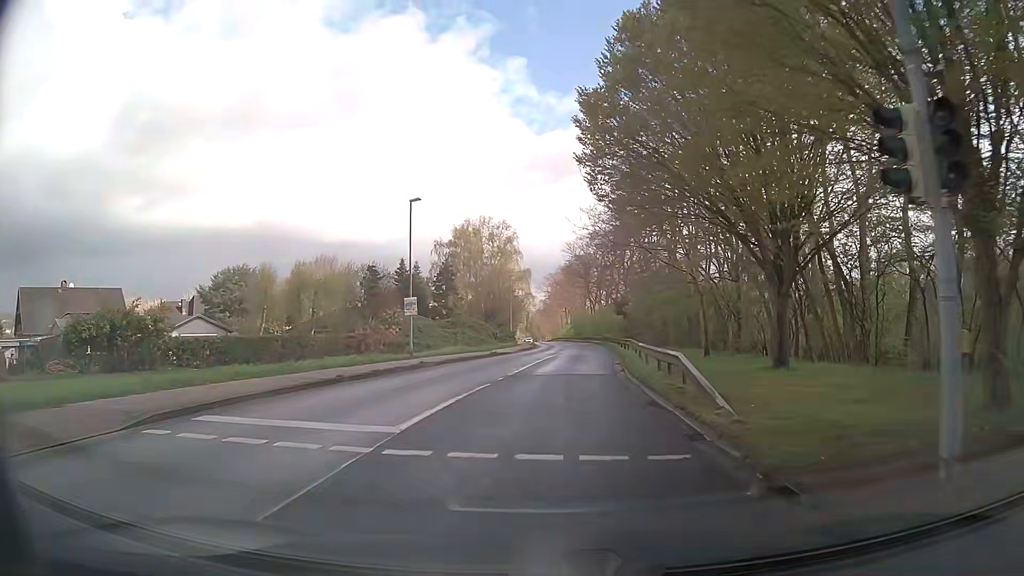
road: tertiary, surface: asphalt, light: Day
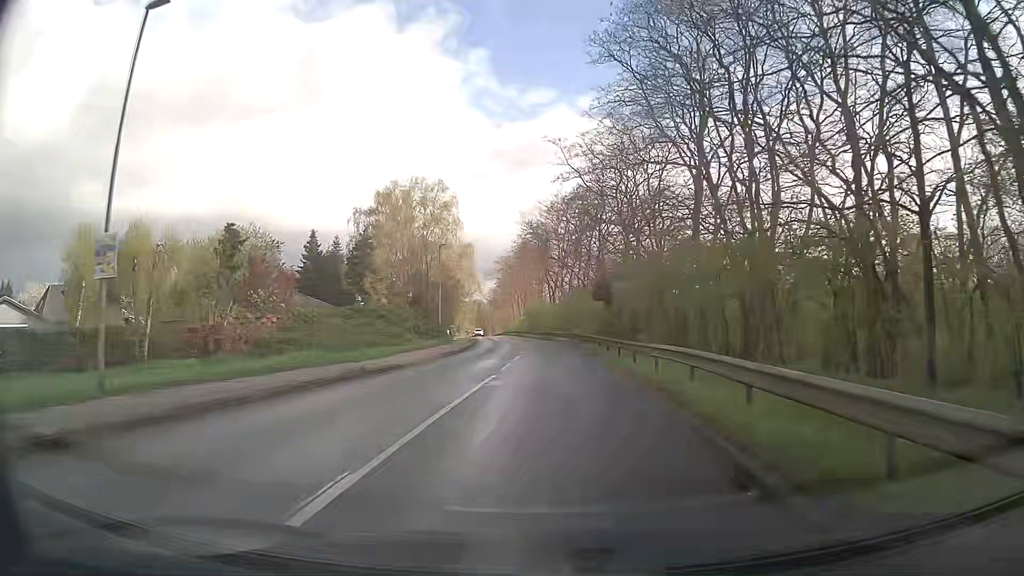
(+0.6, +21.4) m; +4°
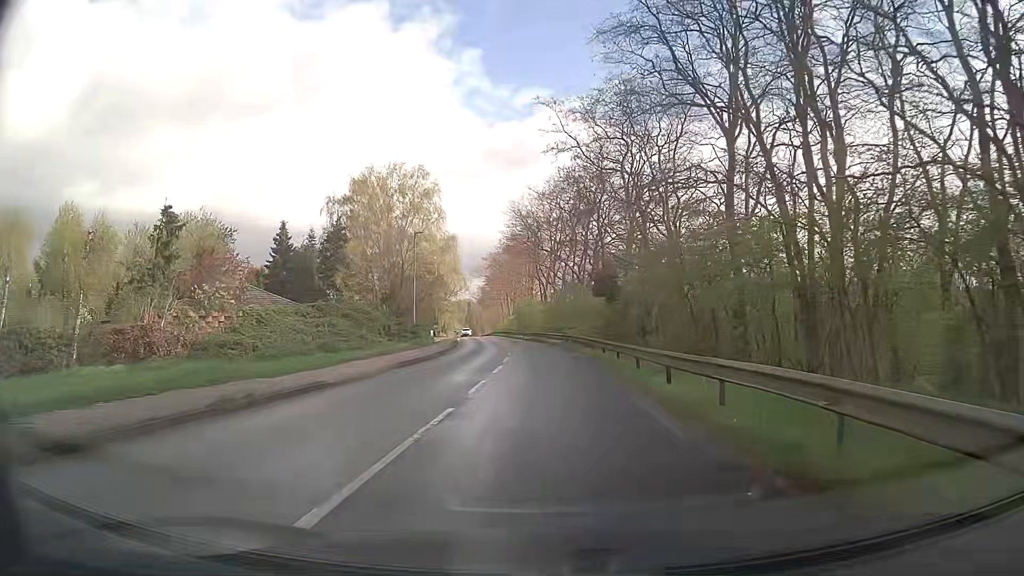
(0.0, +6.9) m; +1°
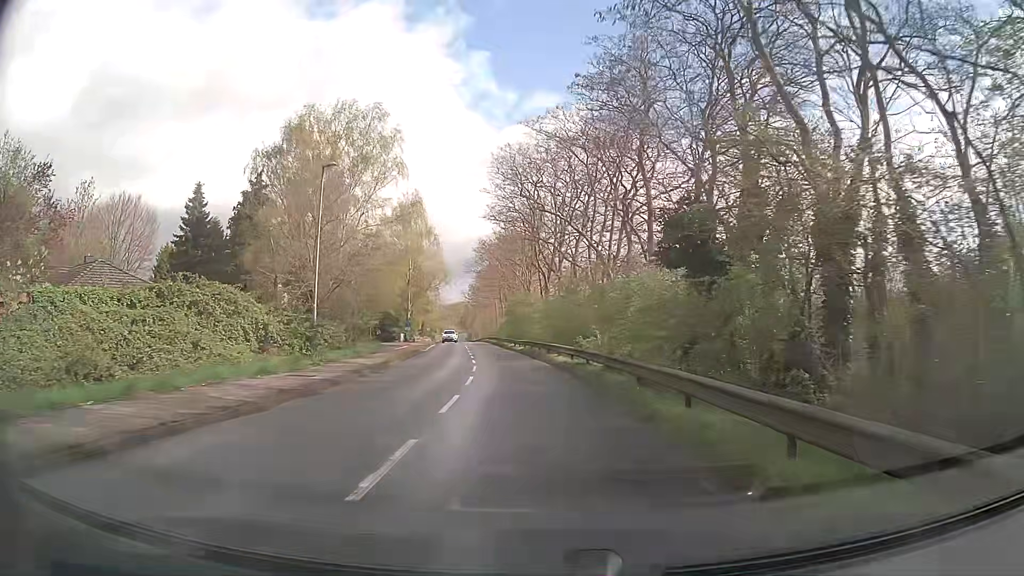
(0.0, +20.0) m; 0°
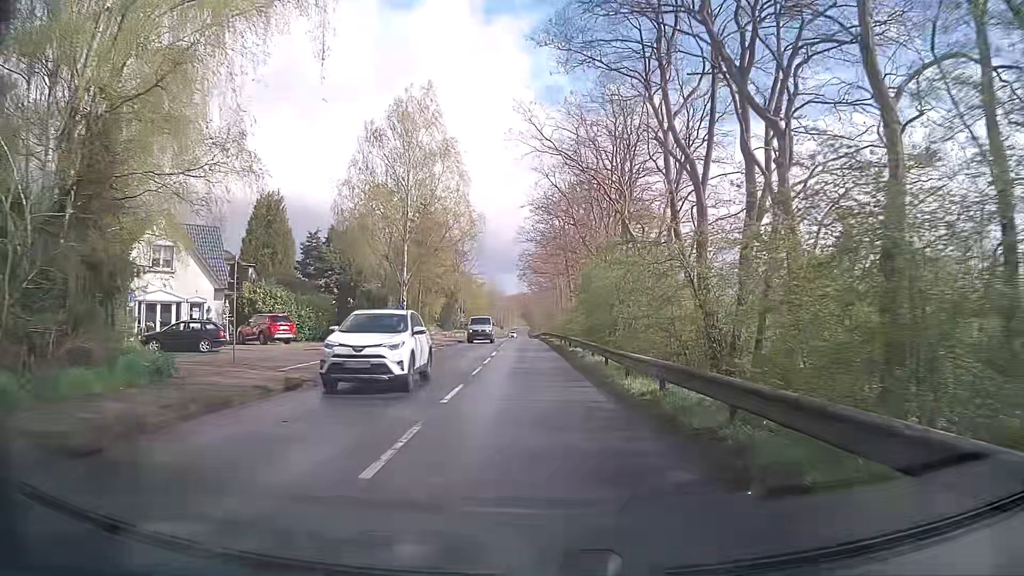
(-1.8, +34.1) m; -5°
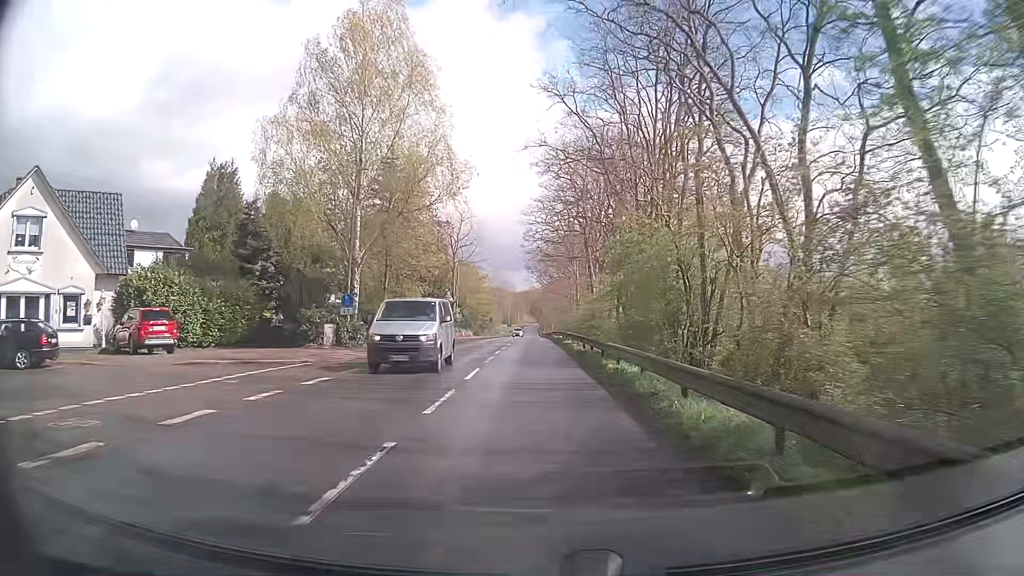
(-0.3, +13.9) m; -3°
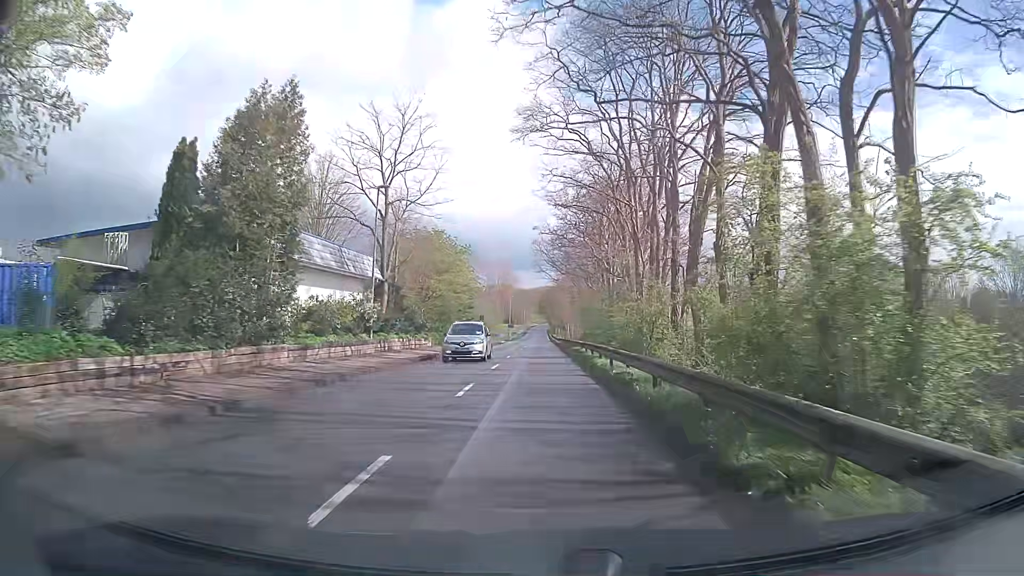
(+0.3, +37.4) m; +1°
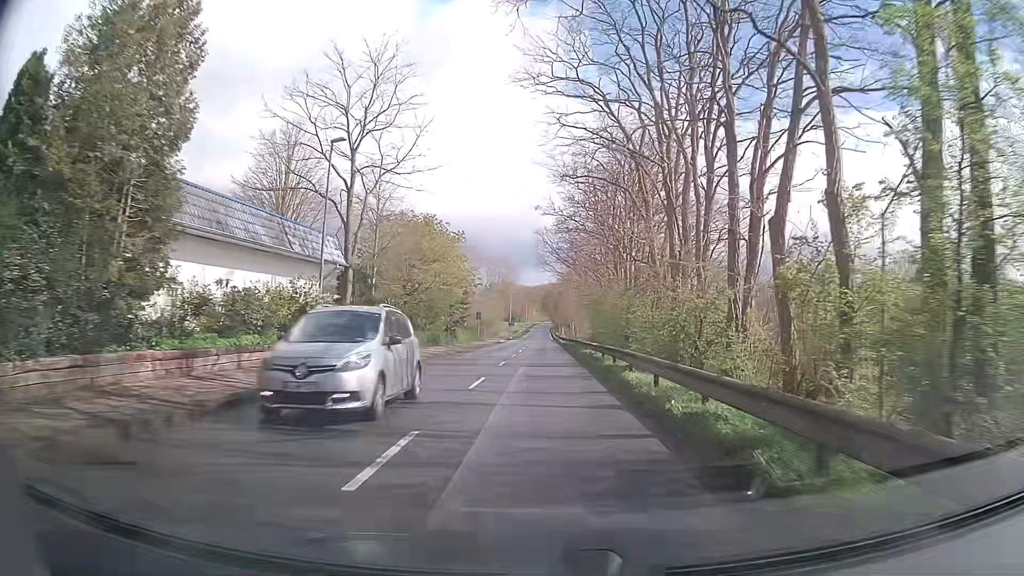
(-0.1, +7.8) m; 0°
(0, +10) (0, +20) (0, +30) (-1, +40) (-1, +50) (-1, +60) (-1, +70) (-1, +80) (-1, +90) (-1, +100) m
